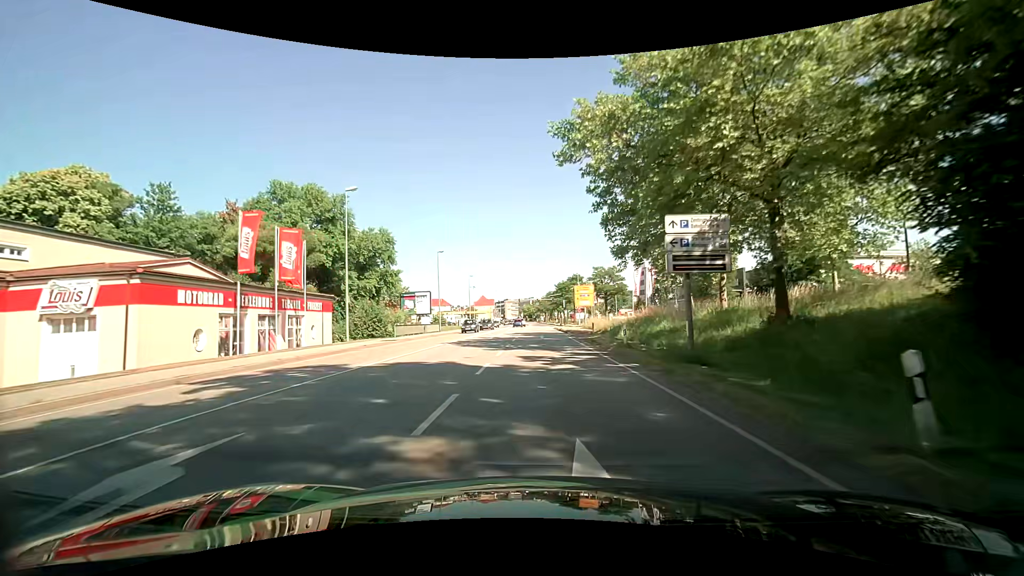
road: primary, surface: asphalt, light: Day
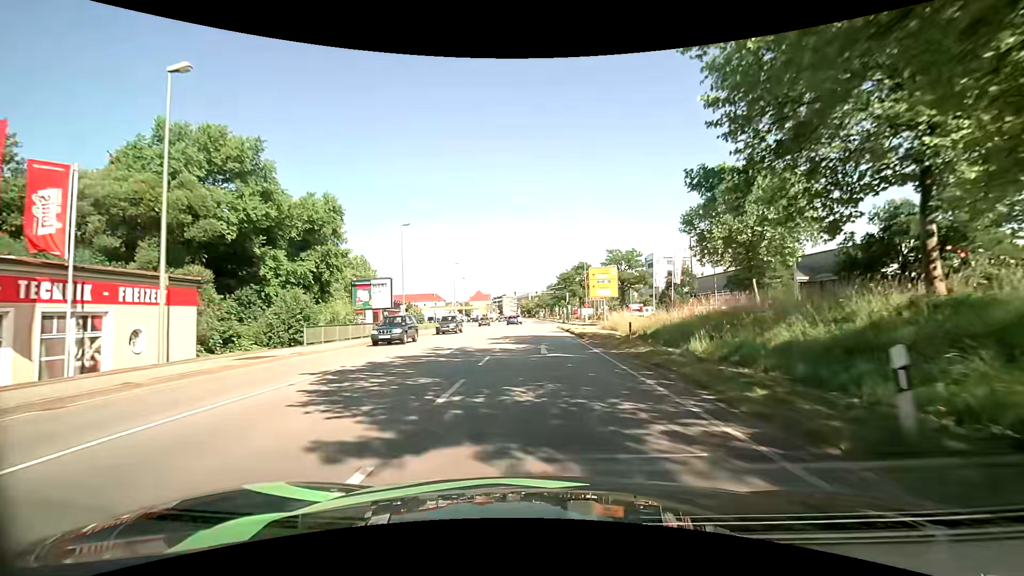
(+0.1, +16.2) m; 0°
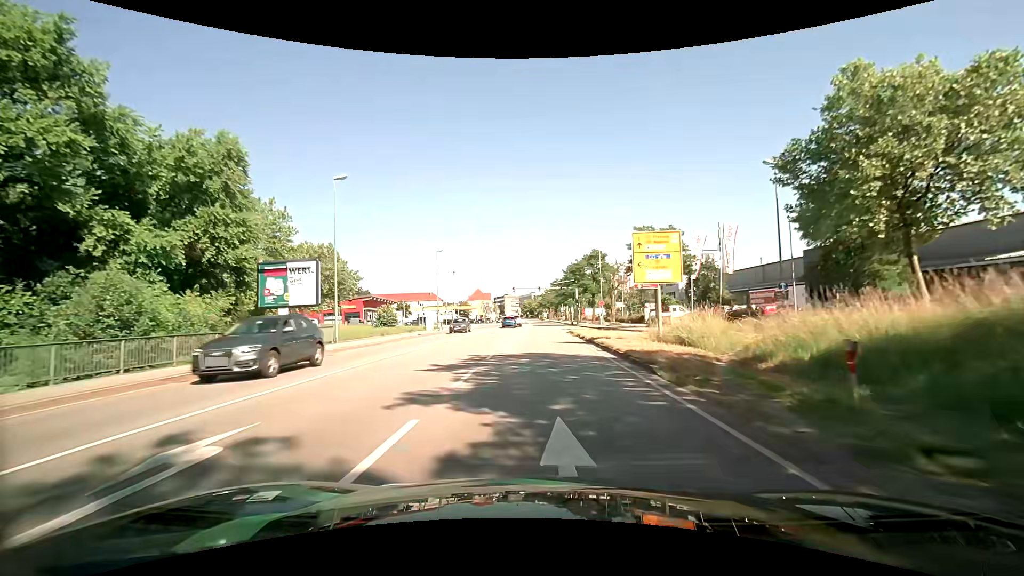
(+0.1, +16.0) m; 0°
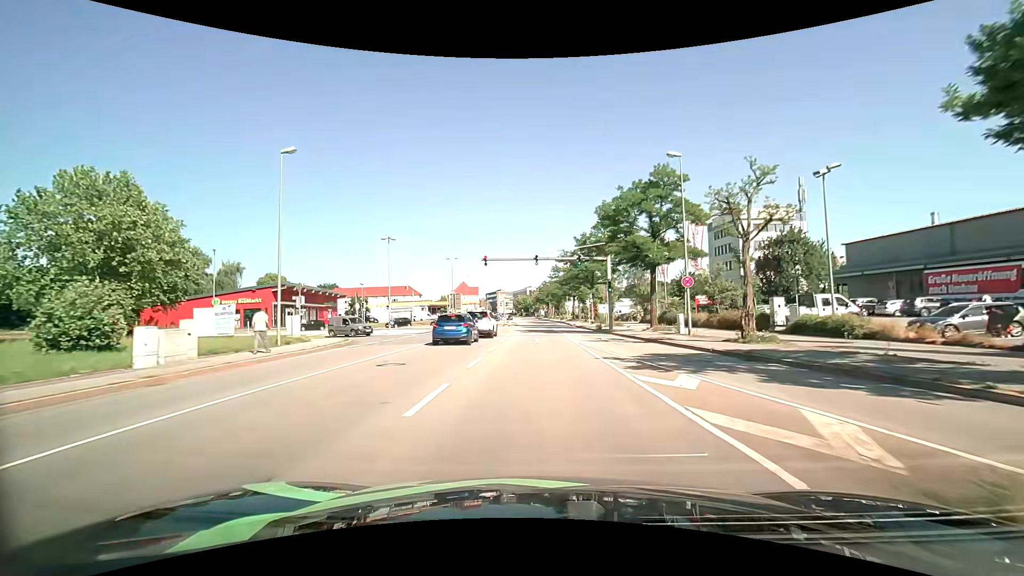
(+0.1, +38.7) m; +1°
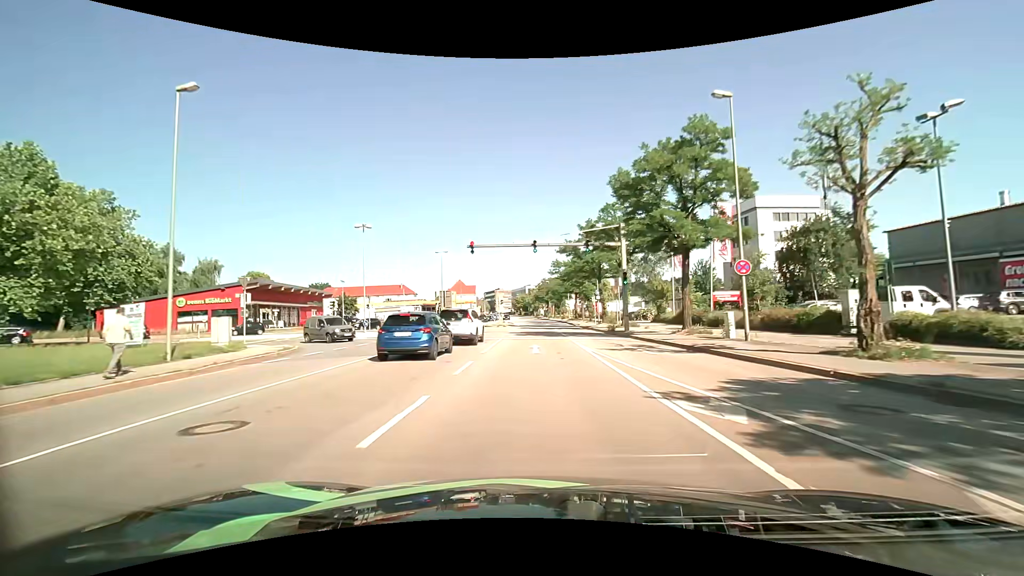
(0.0, +7.5) m; 0°
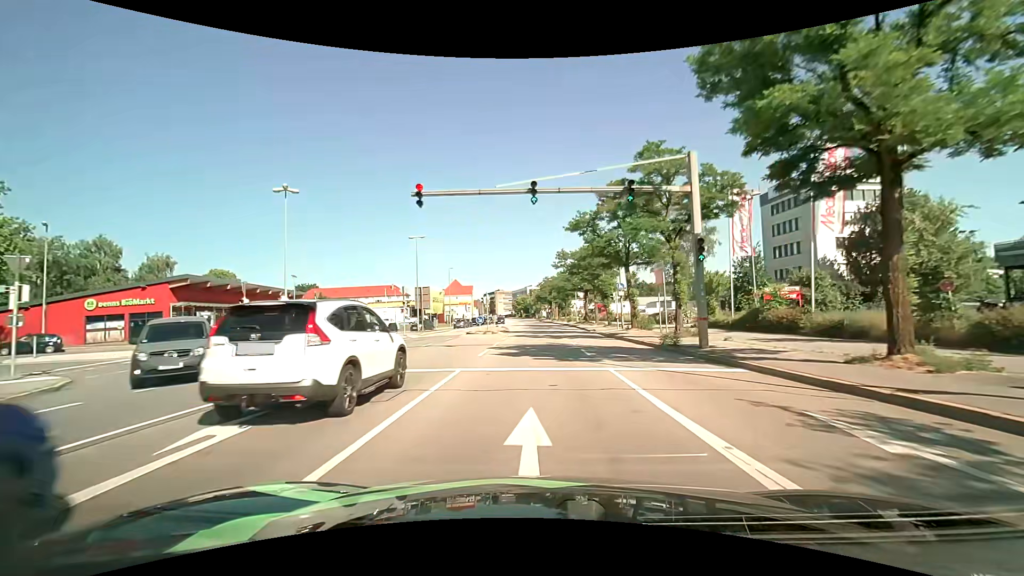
(+0.1, +14.8) m; 0°
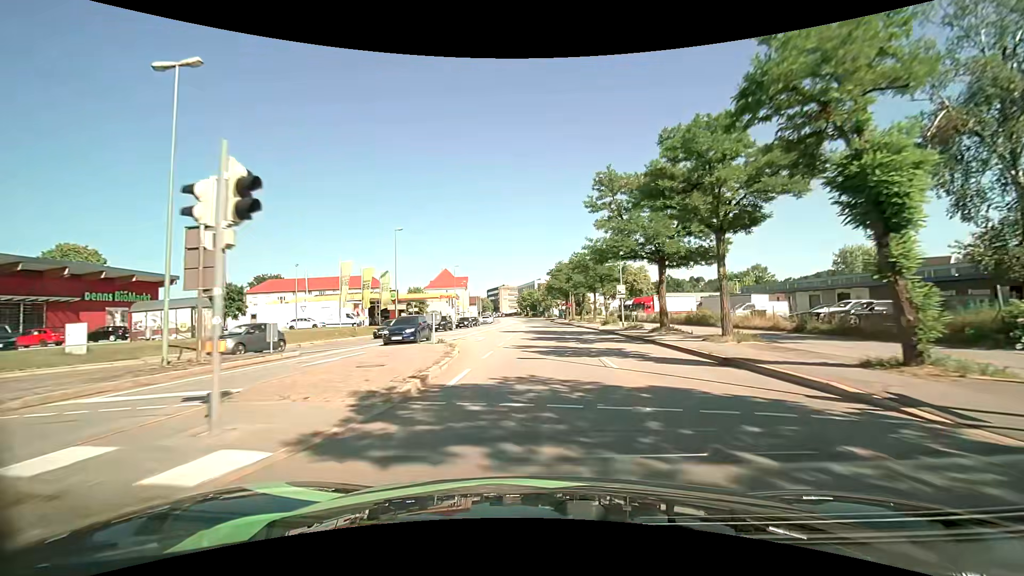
(-0.5, +37.2) m; -1°
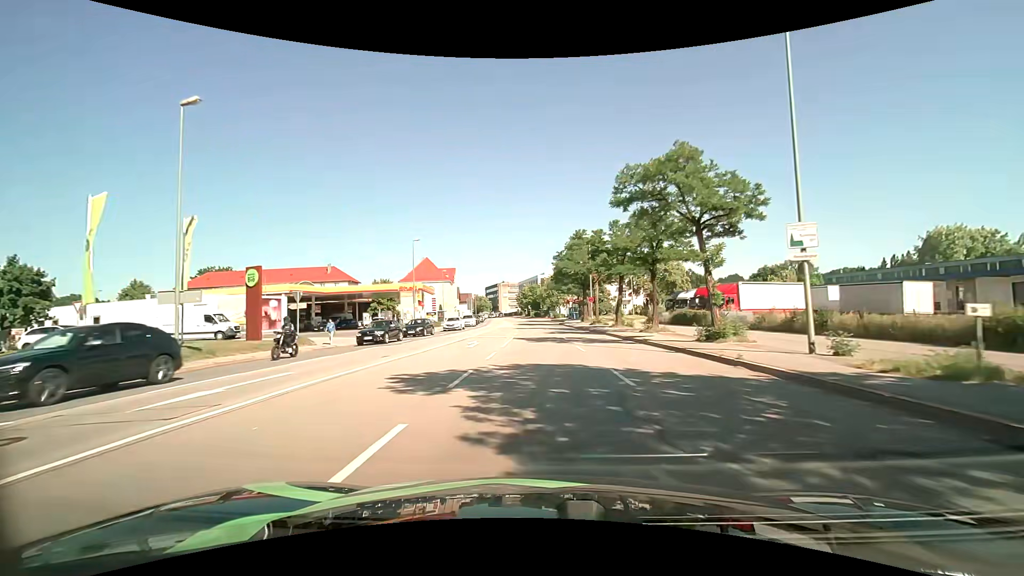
(0.0, +30.3) m; -1°
(0, +10) (0, +20) (0, +30) (0, +40) (-1, +50) (-1, +60) (-2, +70) (-3, +80) (-4, +90) (-5, +100) m
